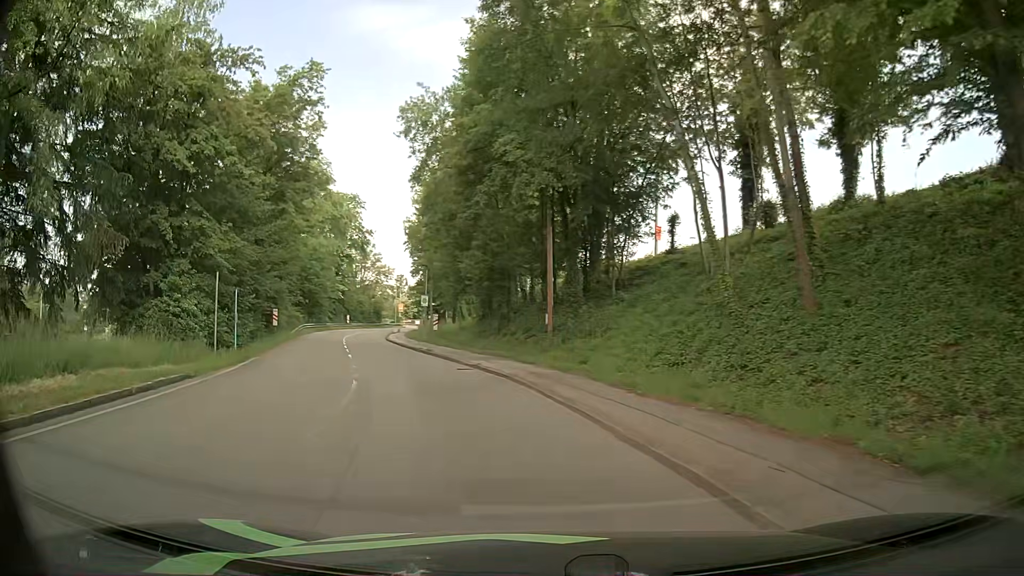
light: Day
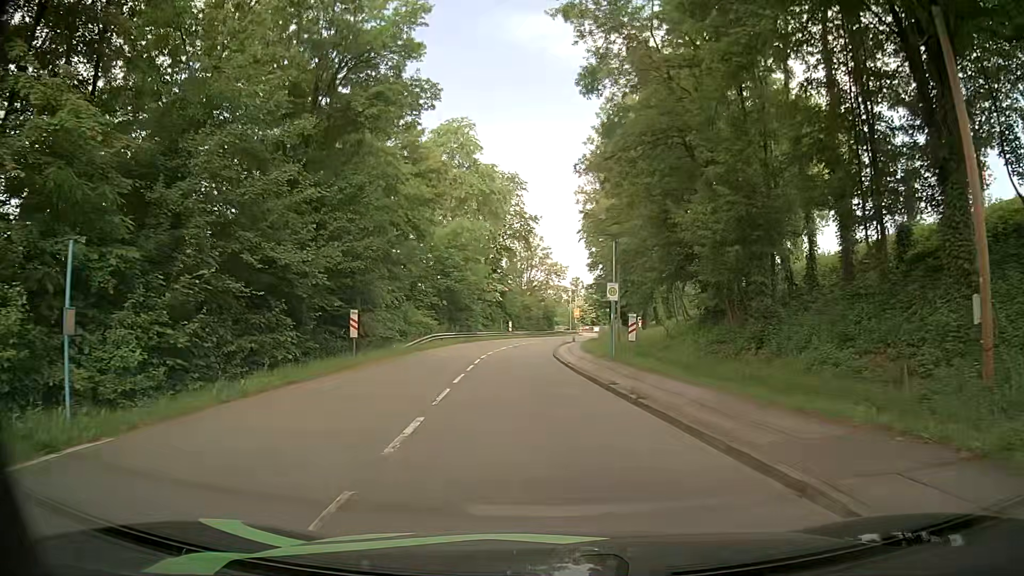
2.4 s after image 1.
(-3.3, +17.3) m; -16°
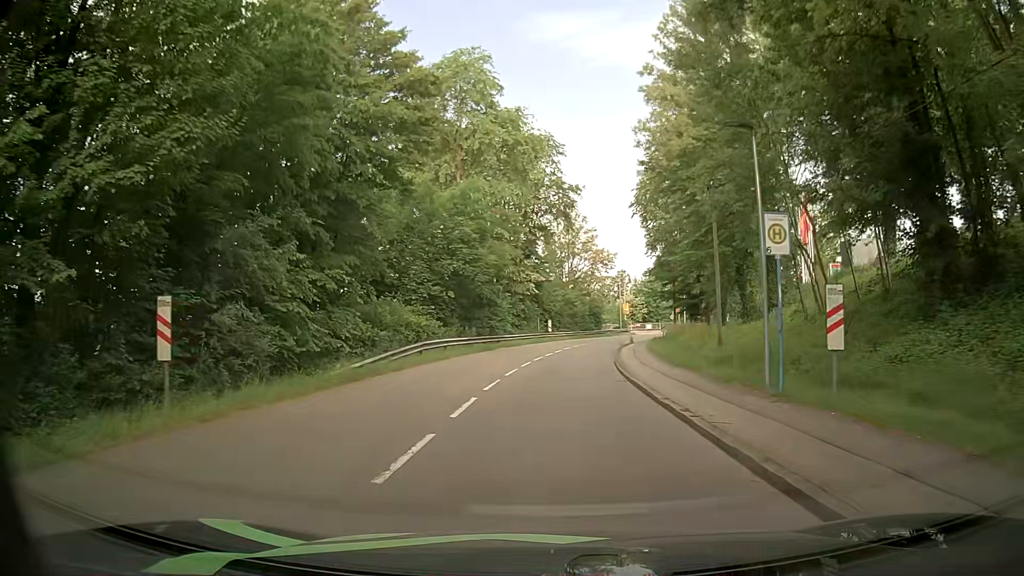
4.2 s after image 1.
(-0.5, +15.2) m; -4°
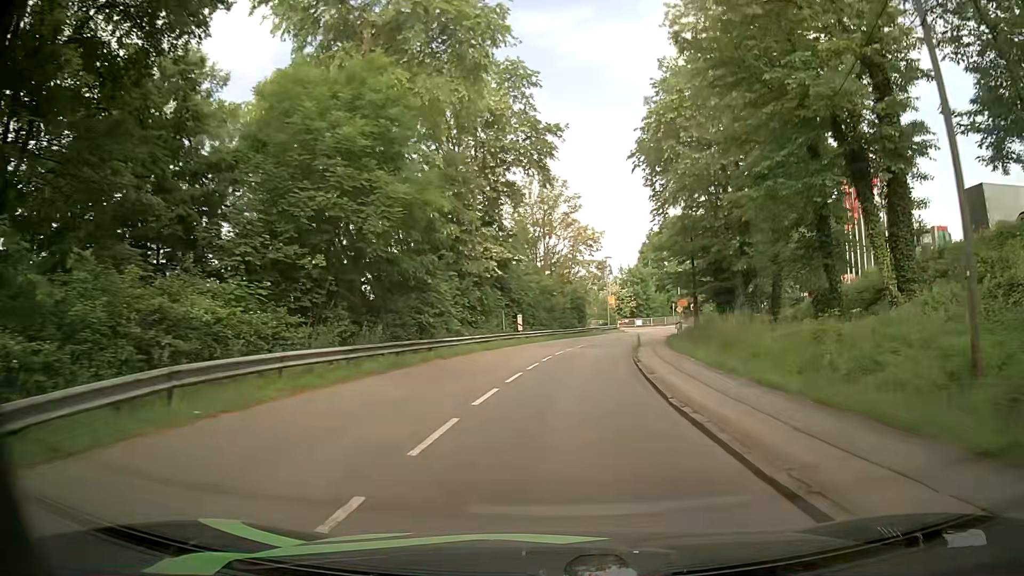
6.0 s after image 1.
(+0.3, +16.9) m; +3°
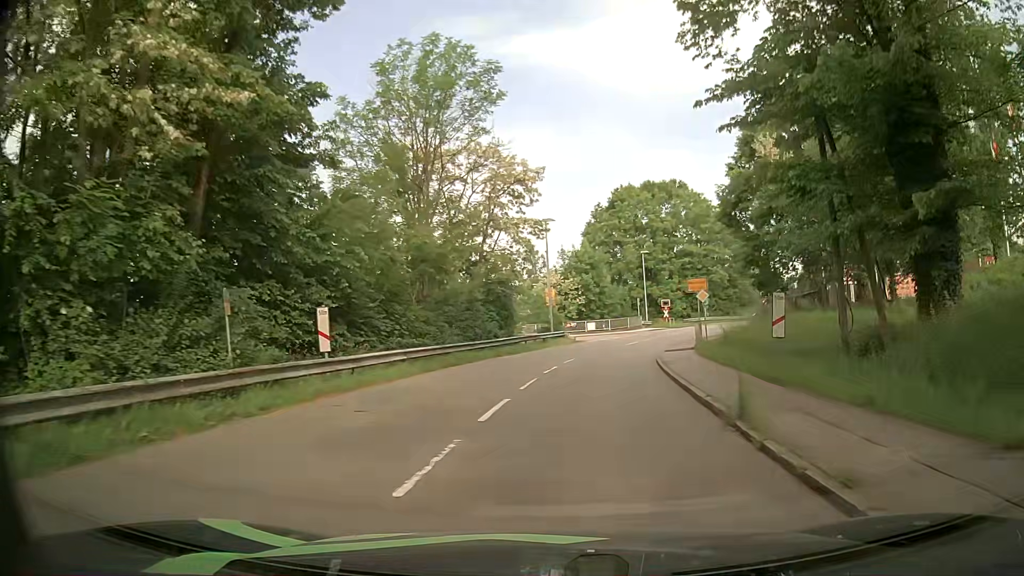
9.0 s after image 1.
(+1.4, +28.5) m; +6°
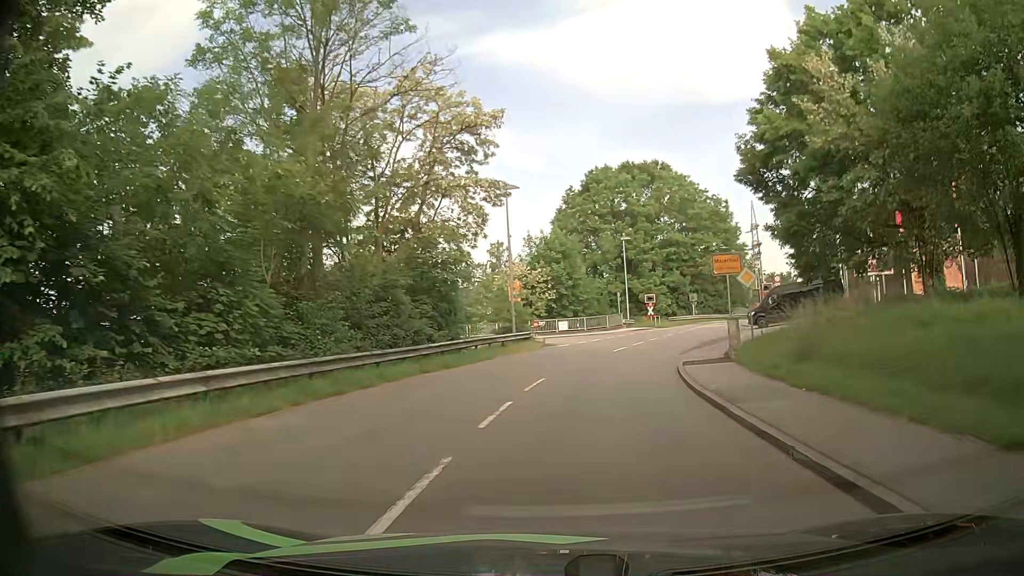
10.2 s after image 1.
(+0.4, +10.3) m; +3°
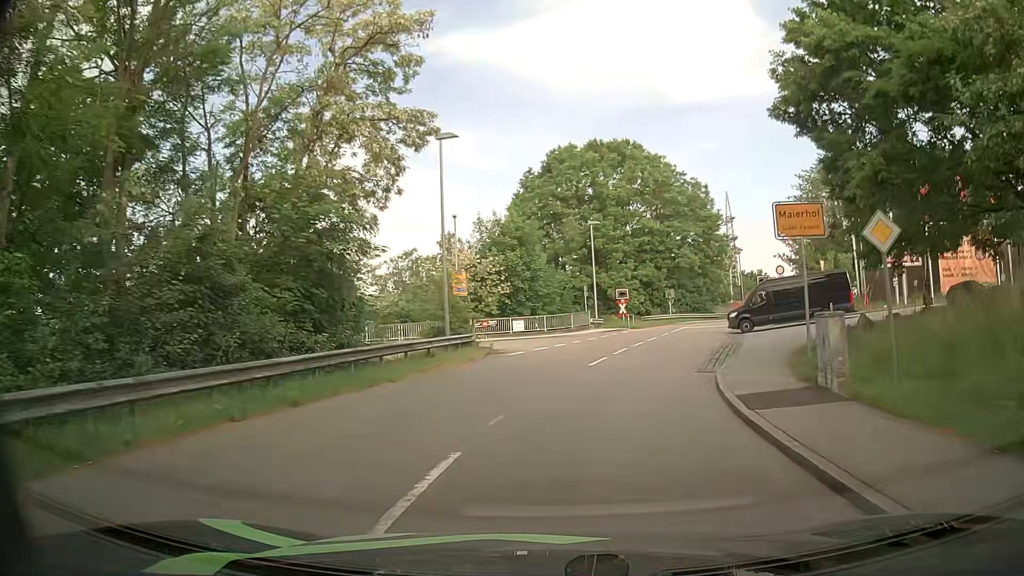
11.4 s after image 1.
(+0.3, +9.3) m; +4°
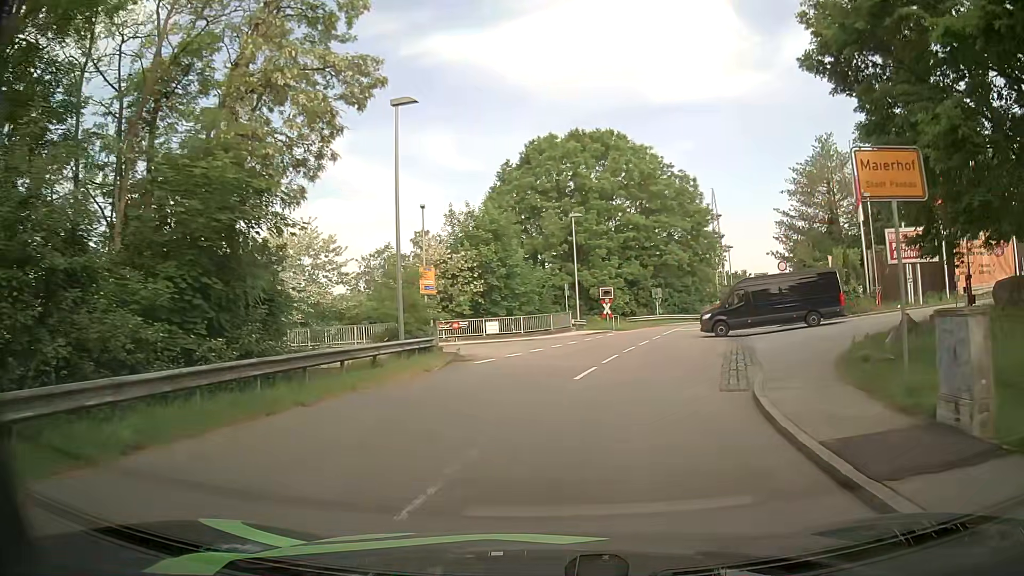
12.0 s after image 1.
(0.0, +4.1) m; +1°
